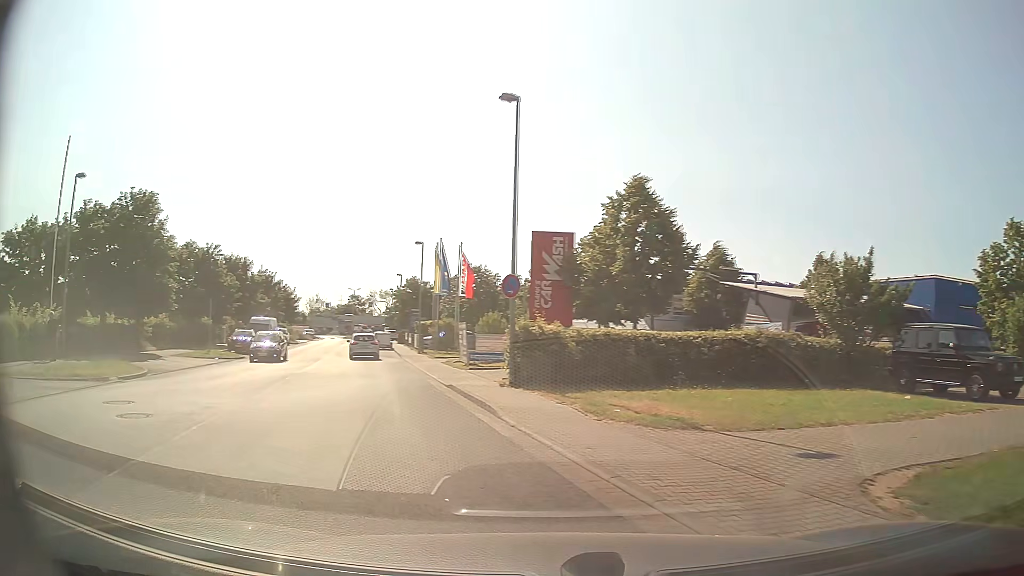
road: unclassified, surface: asphalt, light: Day
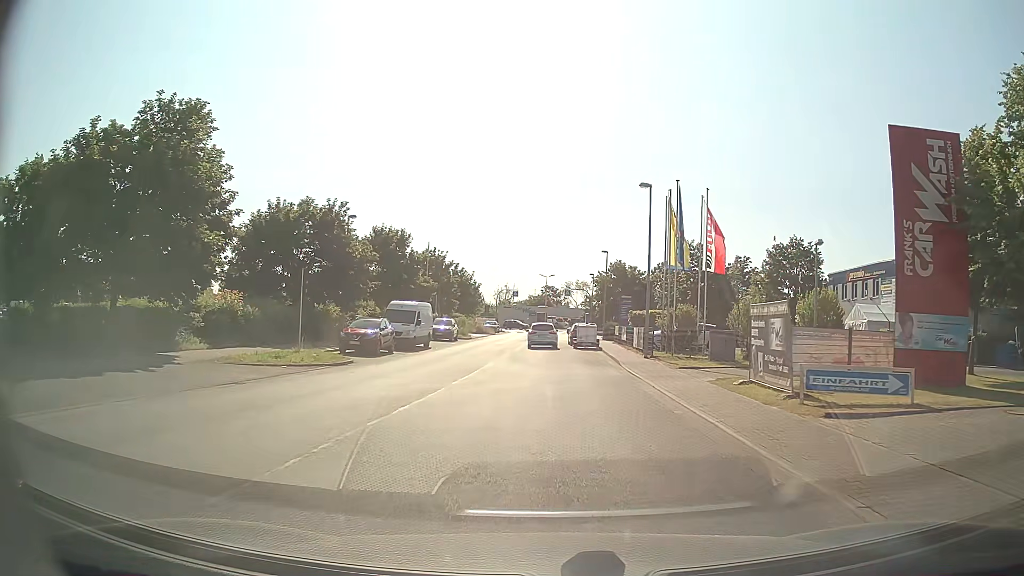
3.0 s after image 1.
(-3.8, +16.7) m; -16°
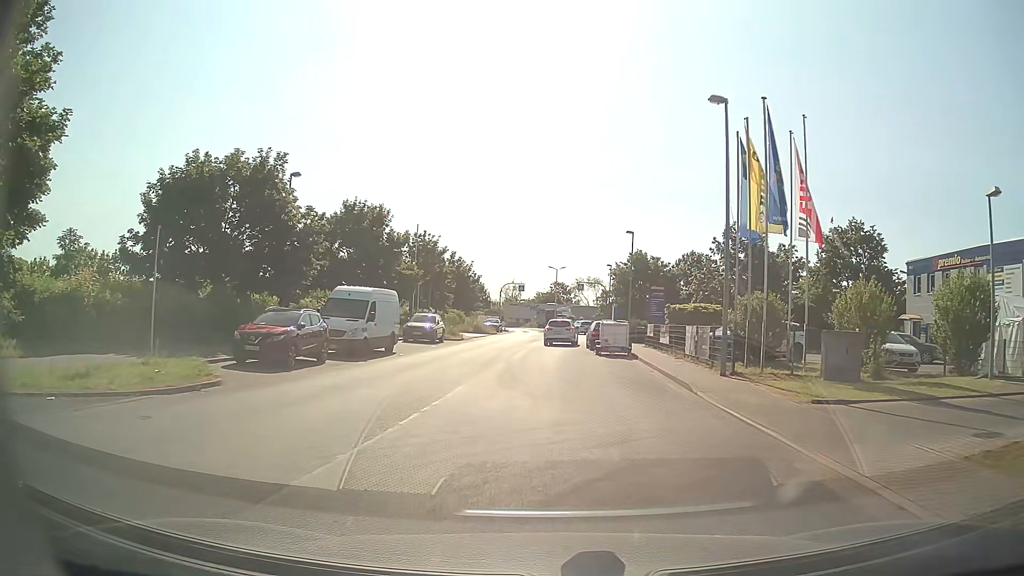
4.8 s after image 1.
(-0.1, +11.5) m; -1°
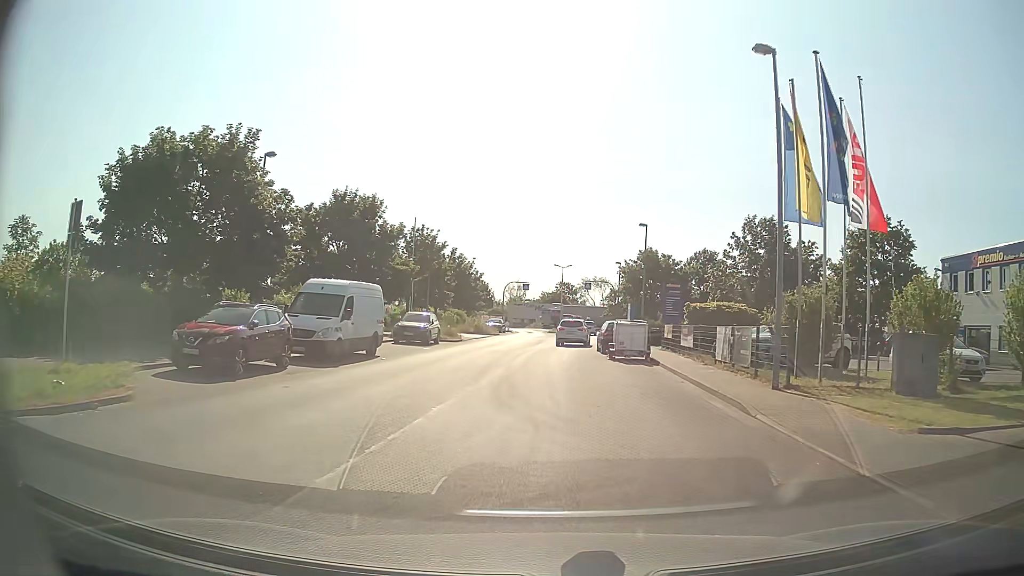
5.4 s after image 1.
(0.0, +3.7) m; 0°
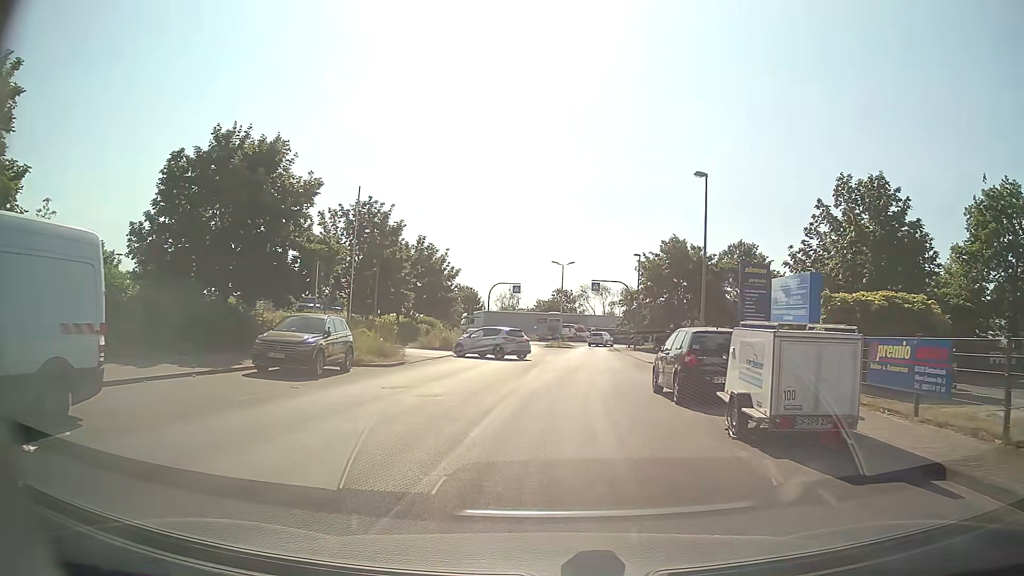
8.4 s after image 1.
(-0.2, +17.0) m; -1°
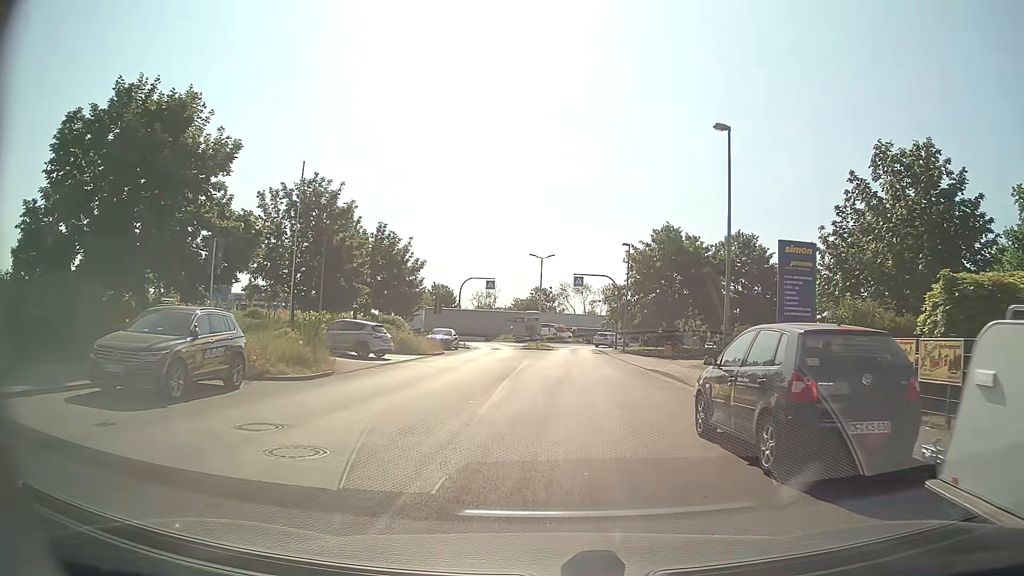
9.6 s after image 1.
(+0.2, +6.5) m; +3°
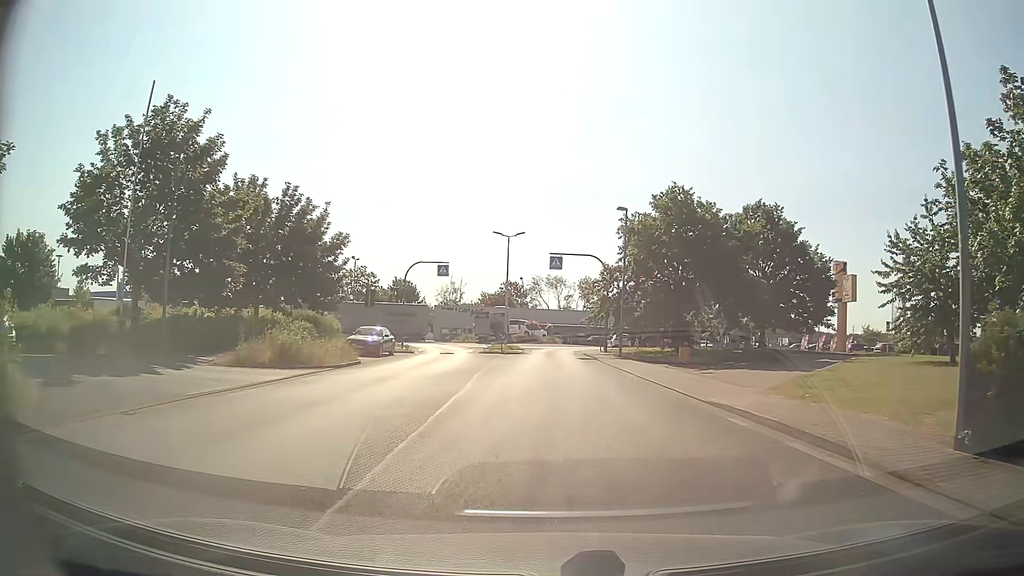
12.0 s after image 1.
(+0.1, +13.0) m; +1°
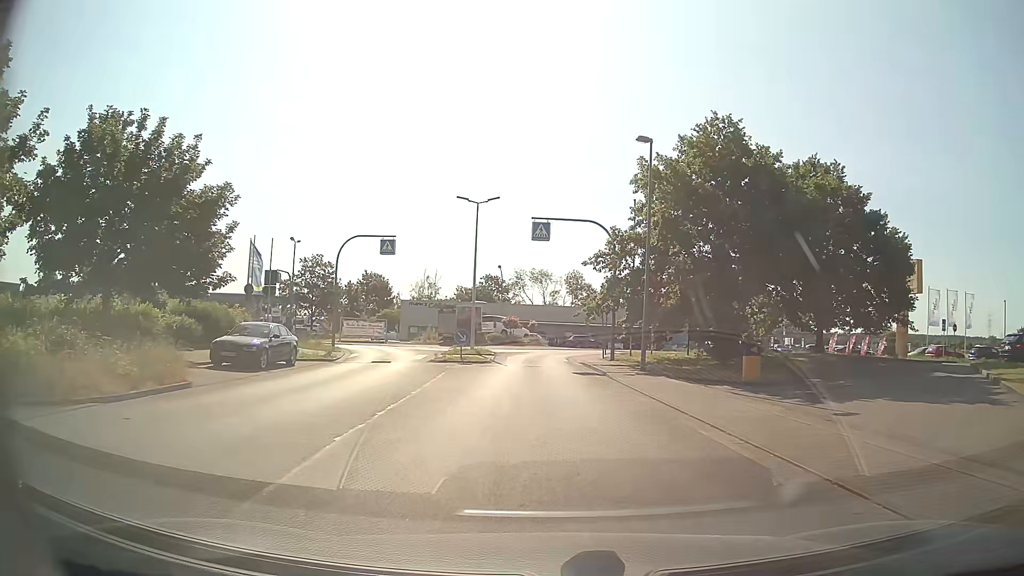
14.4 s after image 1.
(+0.3, +12.5) m; +2°
(0, +10) (0, +20) (0, +30) (+1, +40) (+7, +47) (+16, +50) (+26, +52) (+36, +52) (+46, +53) (+56, +53) m
